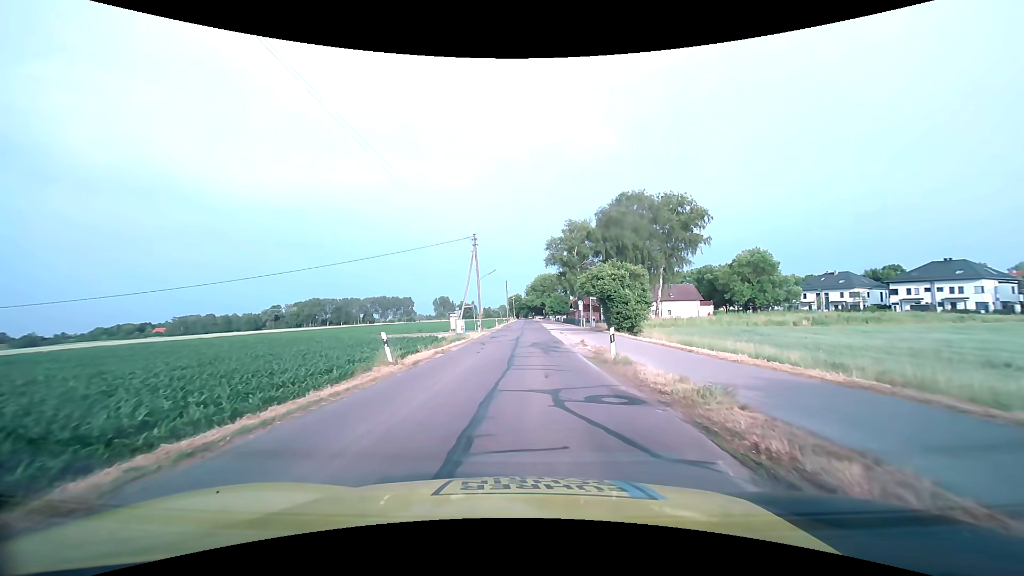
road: tertiary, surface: asphalt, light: Day
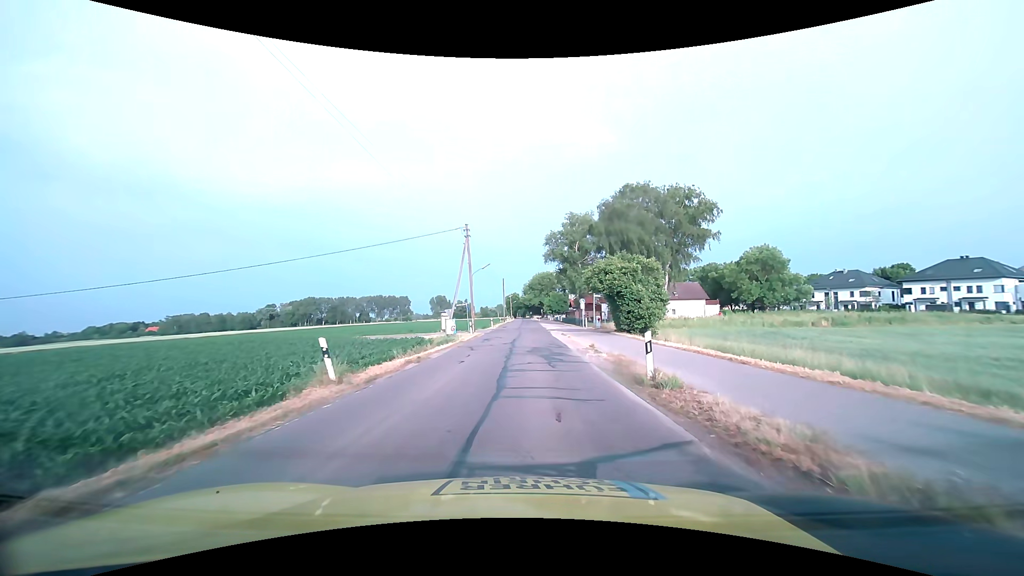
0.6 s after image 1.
(0.0, +4.7) m; 0°
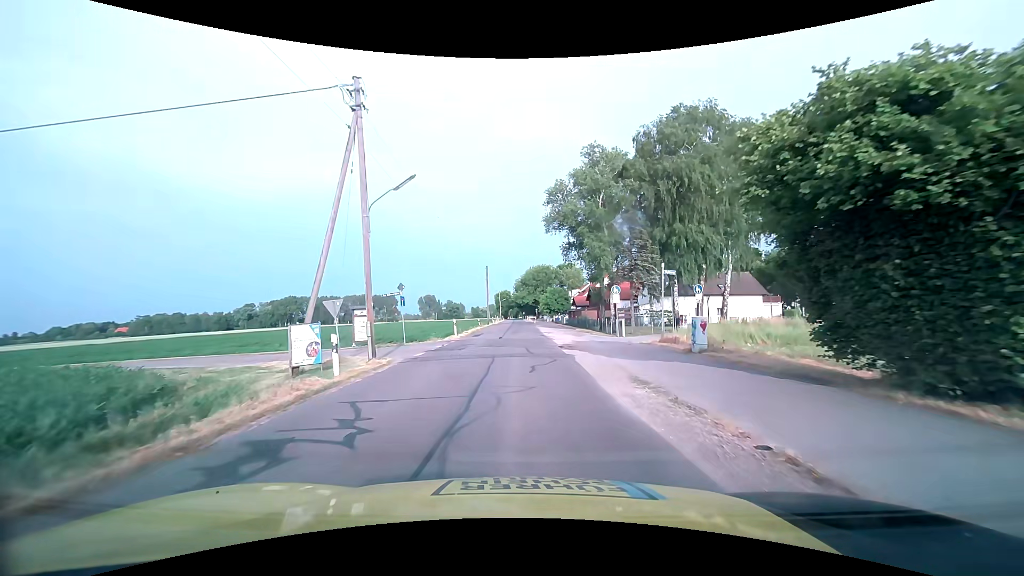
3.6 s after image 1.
(+0.4, +26.9) m; +1°
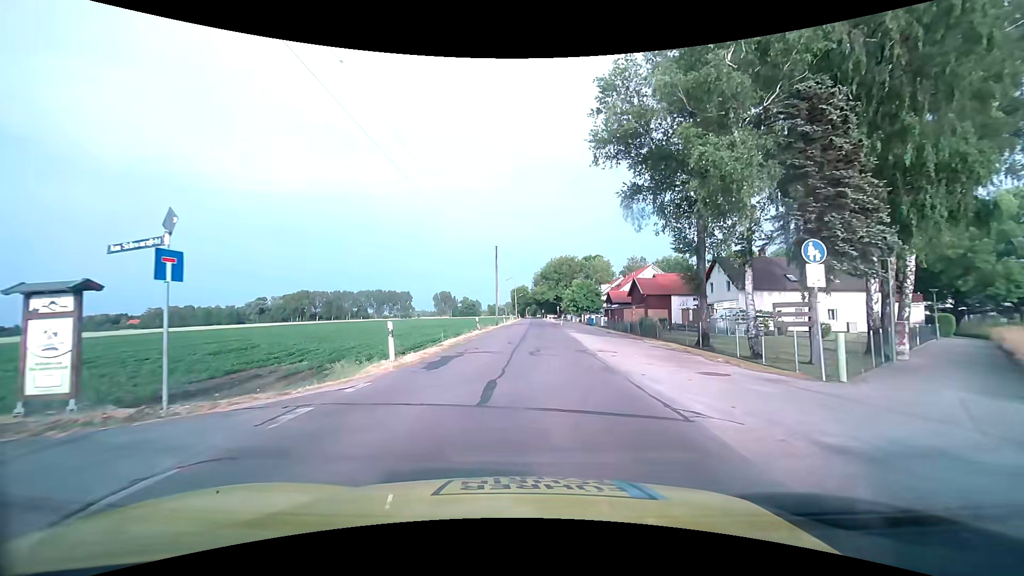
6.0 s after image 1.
(-0.4, +20.7) m; -2°
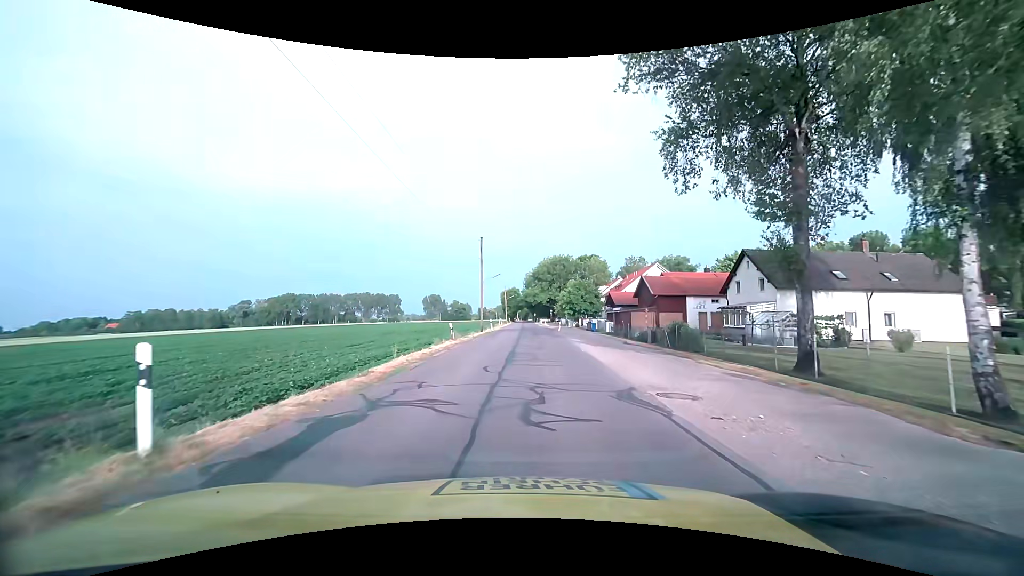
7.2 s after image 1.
(+0.1, +9.1) m; +1°
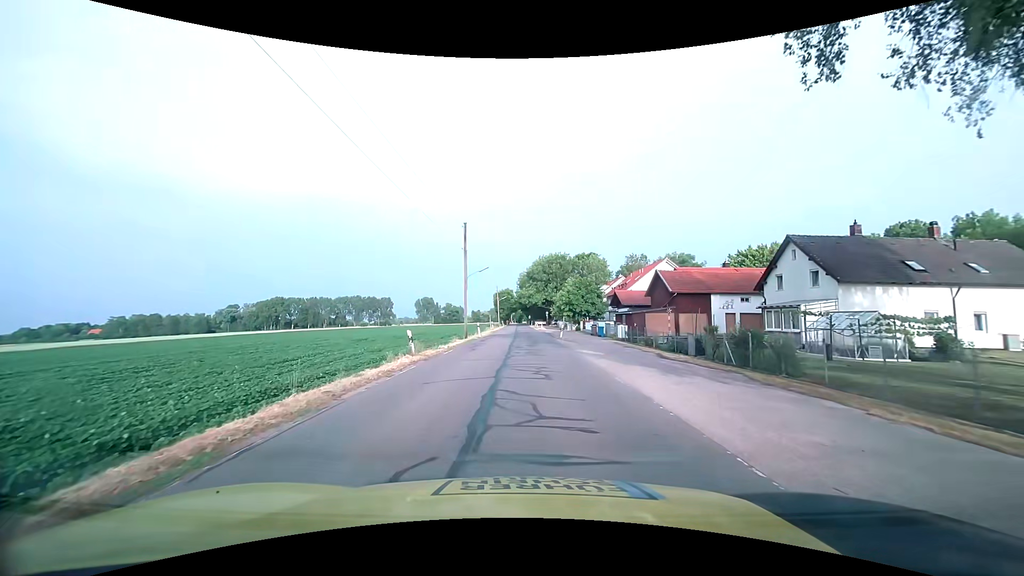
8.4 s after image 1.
(+0.1, +8.7) m; +1°
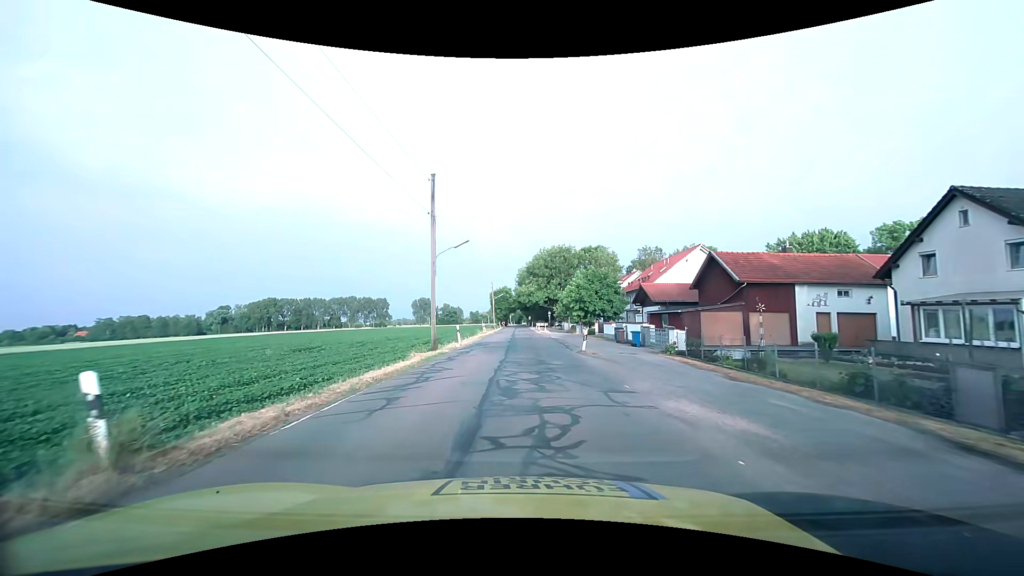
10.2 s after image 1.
(-0.1, +13.9) m; 0°
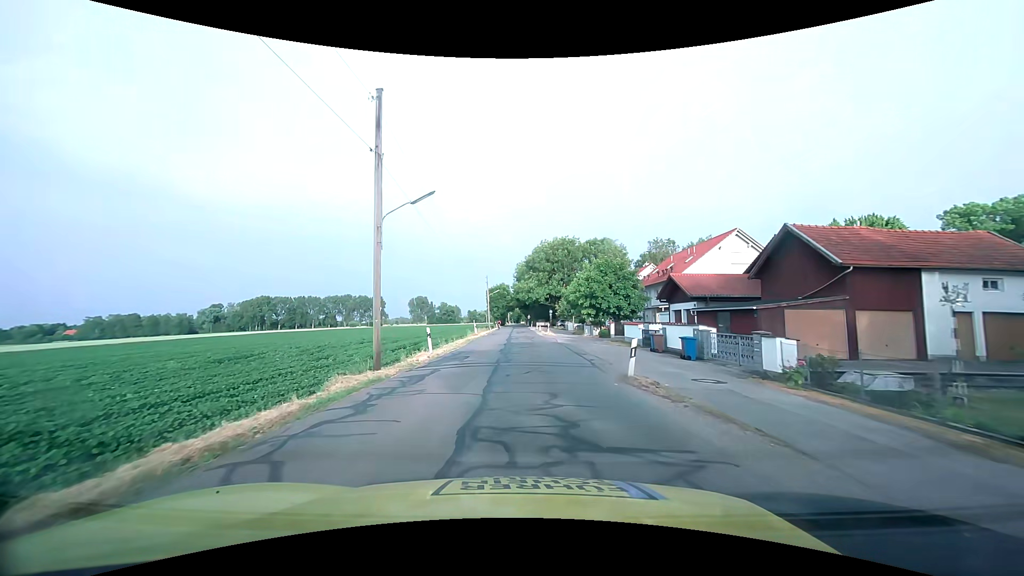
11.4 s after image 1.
(0.0, +9.8) m; 0°
(0, +10) (0, +20) (0, +30) (0, +40) (0, +50) (-1, +60) (-1, +70) (-1, +80) (-1, +90) (-1, +100) m
